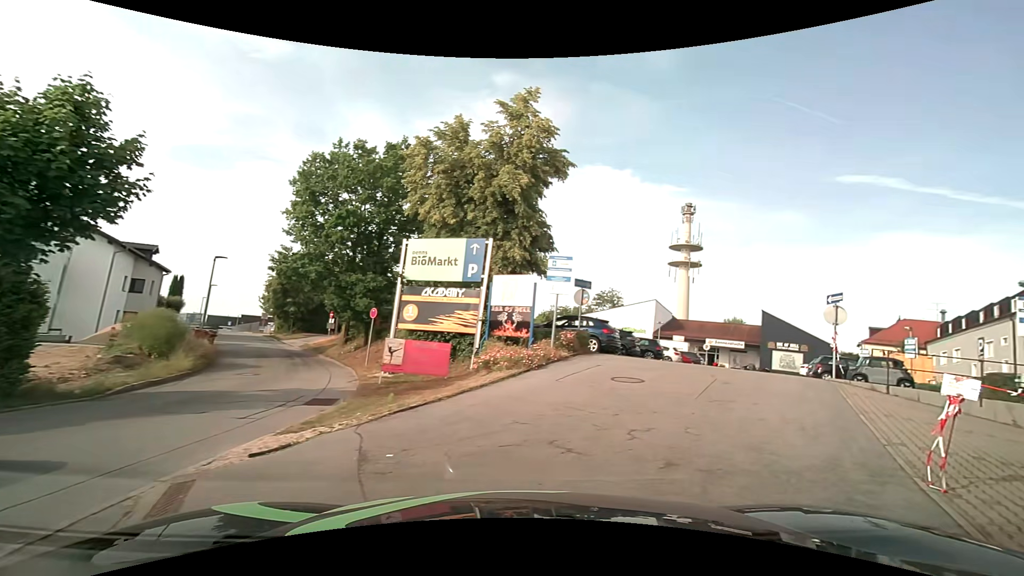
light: Day
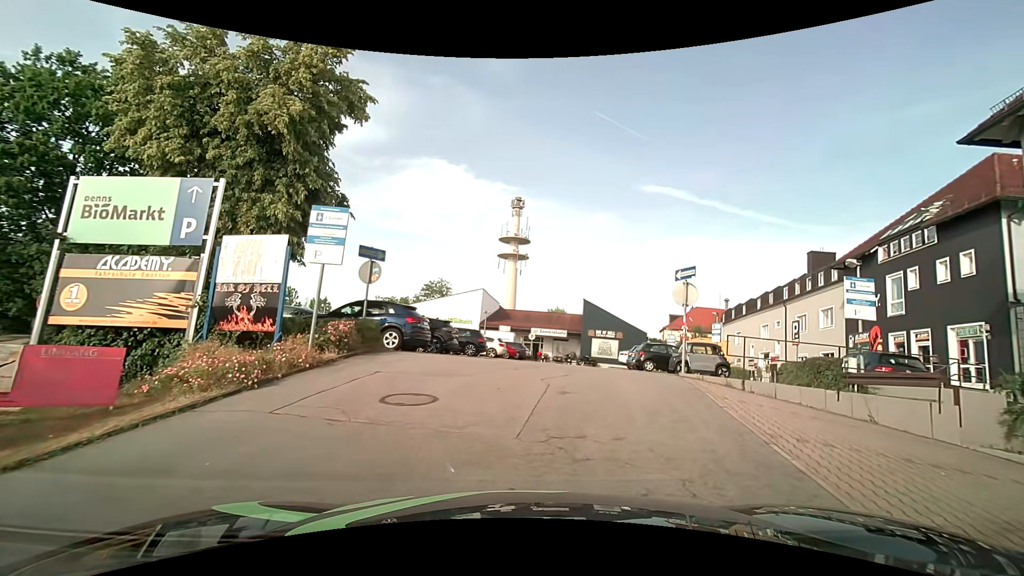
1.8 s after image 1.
(+1.6, +5.1) m; +25°
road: service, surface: asphalt
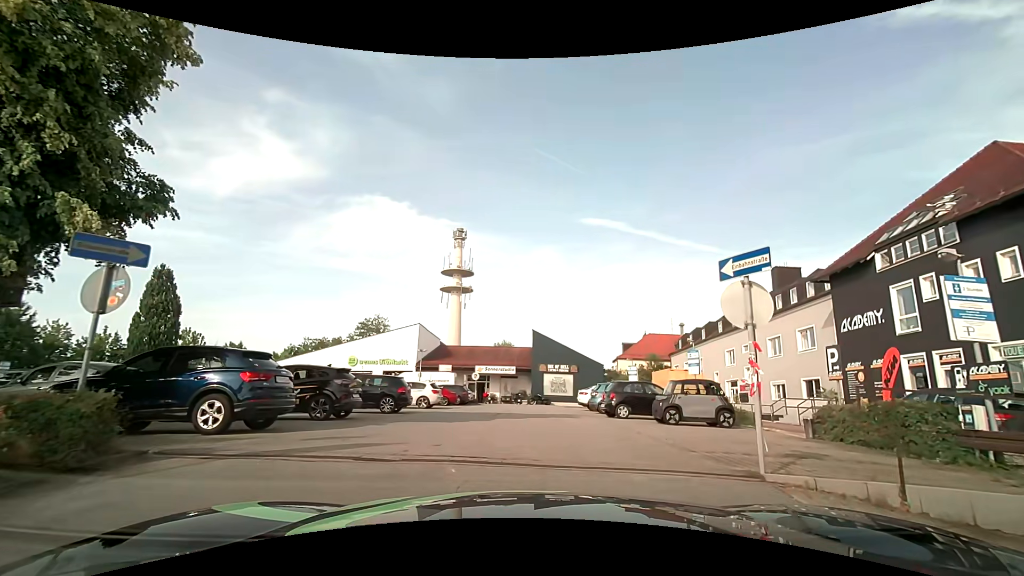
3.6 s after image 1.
(+0.4, +6.1) m; +7°
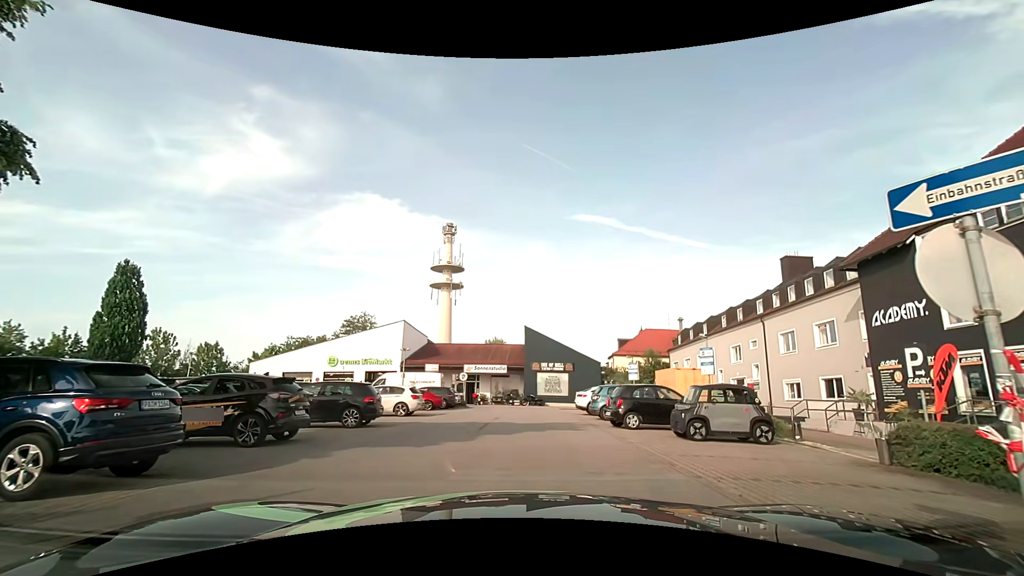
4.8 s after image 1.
(0.0, +3.1) m; 0°
